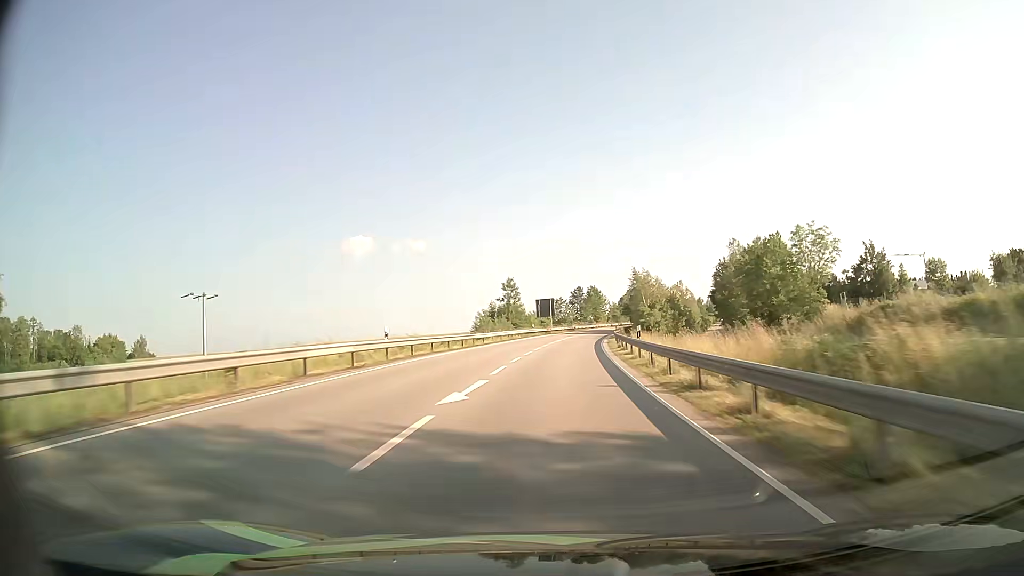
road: primary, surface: asphalt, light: Day
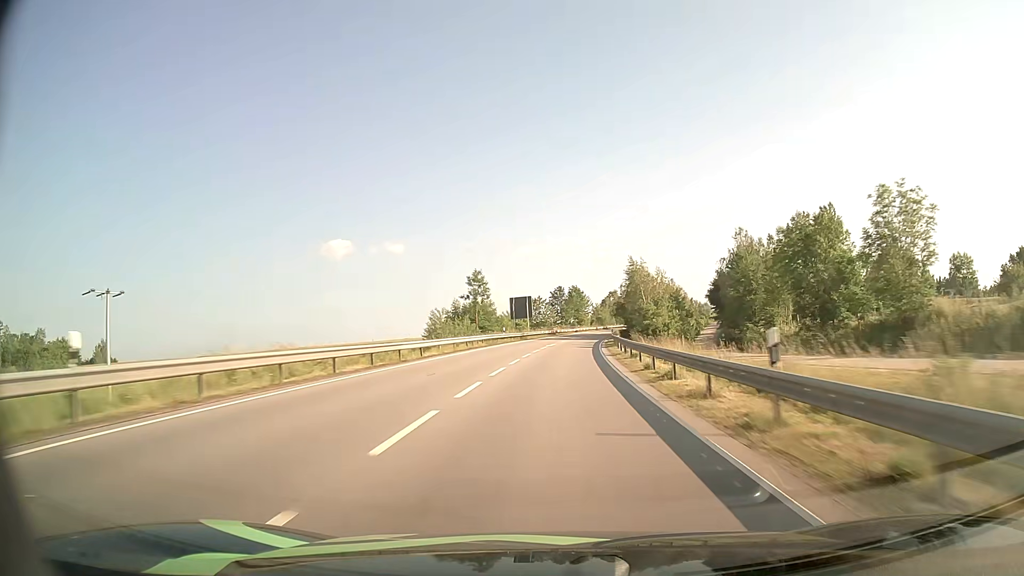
(+0.3, +17.3) m; +2°
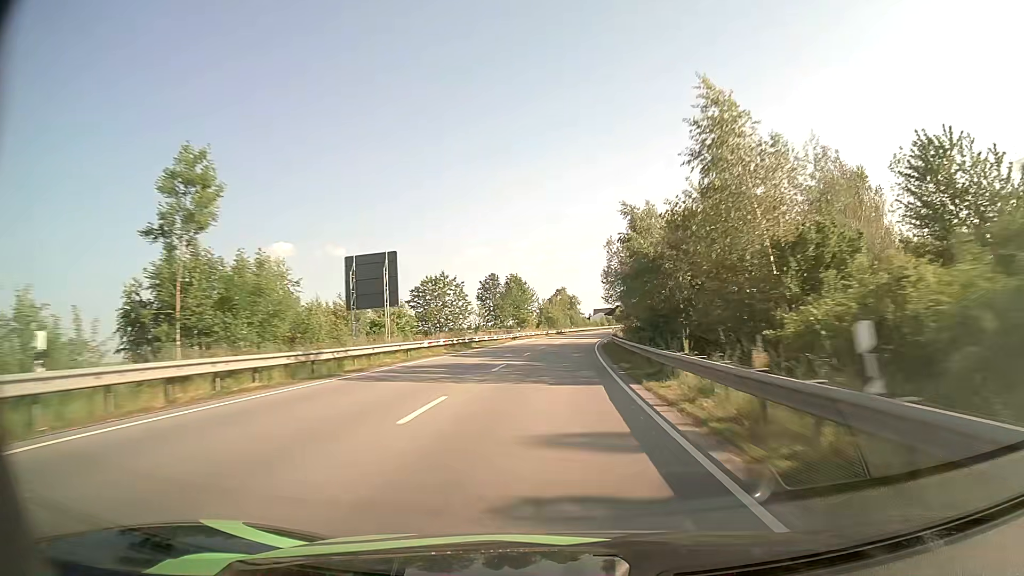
(+2.5, +52.0) m; +5°
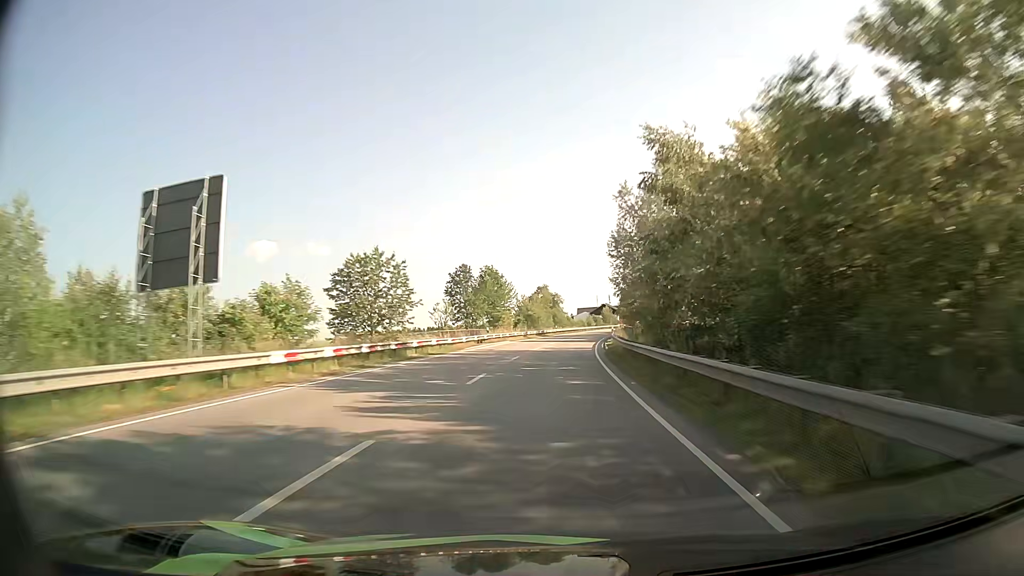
(+0.2, +17.4) m; +1°
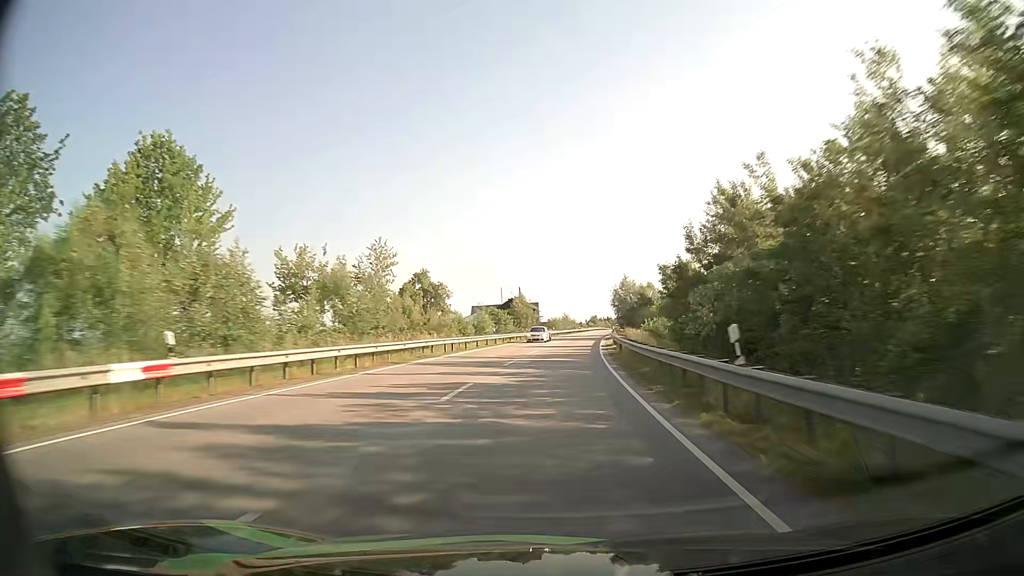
(+6.1, +86.7) m; +8°
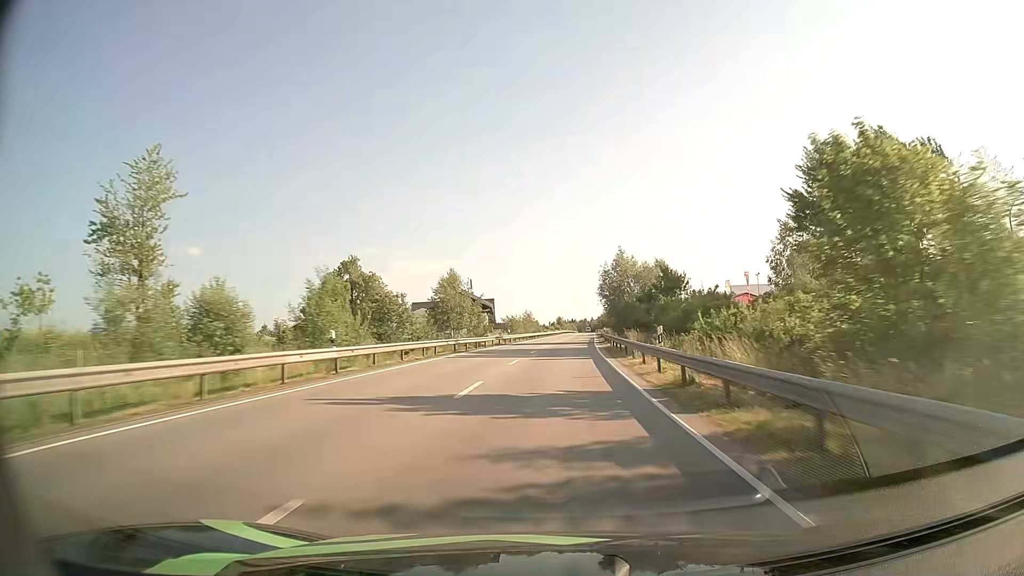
(+1.0, +34.8) m; +3°
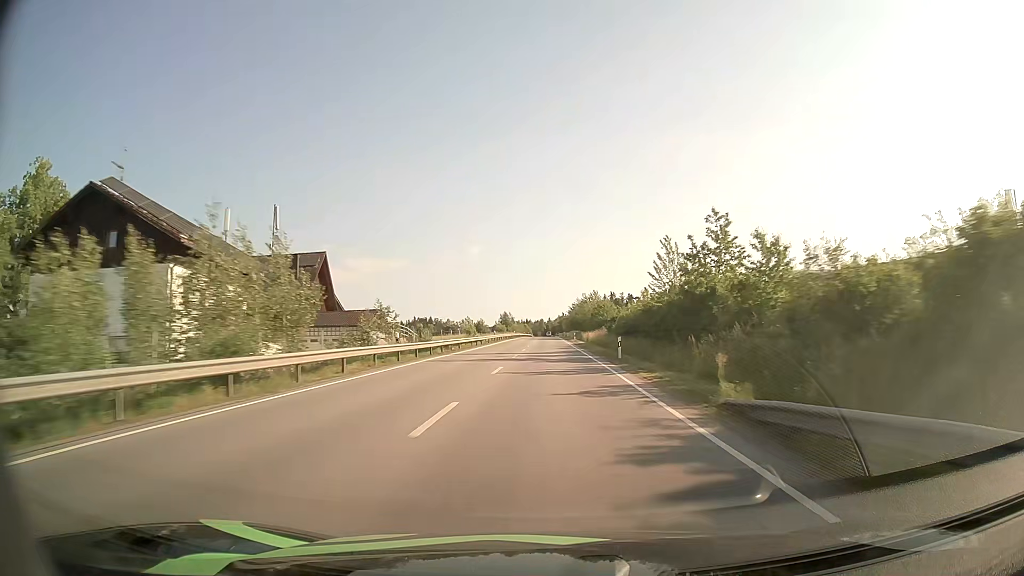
(+3.9, +87.0) m; +4°
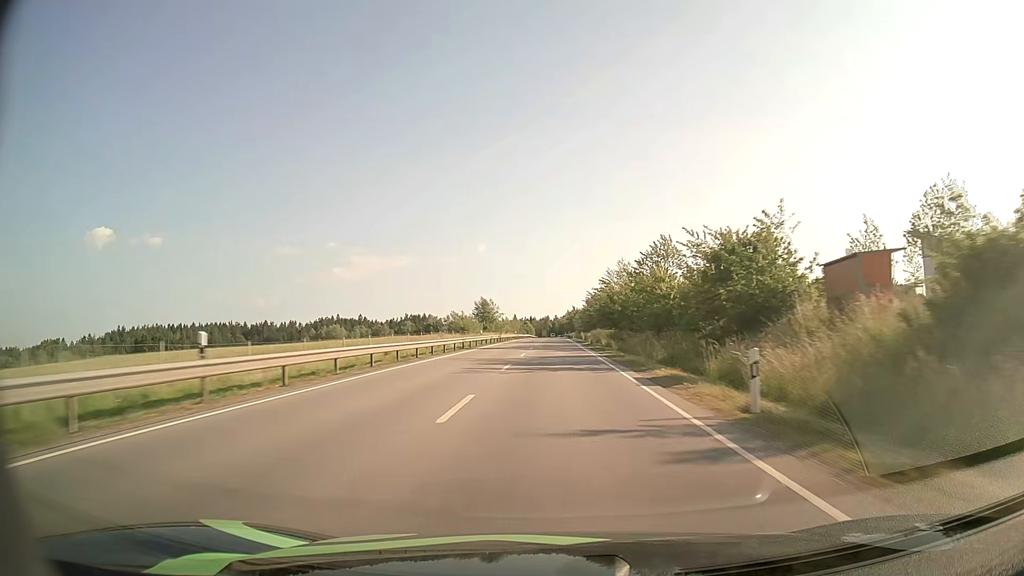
(-0.1, +69.7) m; 0°
(0, +10) (0, +20) (0, +30) (0, +40) (0, +50) (0, +60) (0, +70) (0, +80) (0, +90) (+1, +100) m
